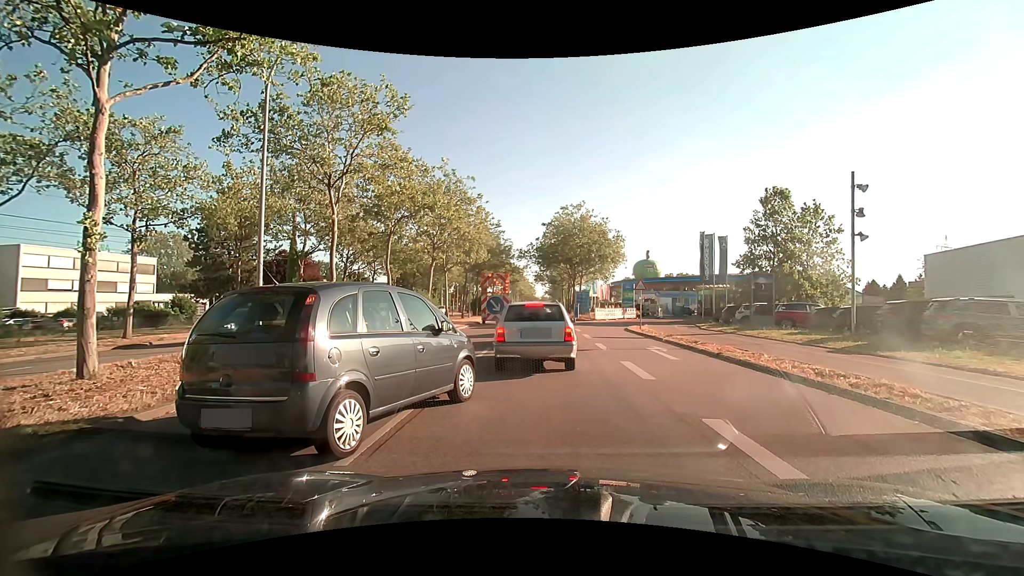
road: primary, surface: asphalt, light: Day
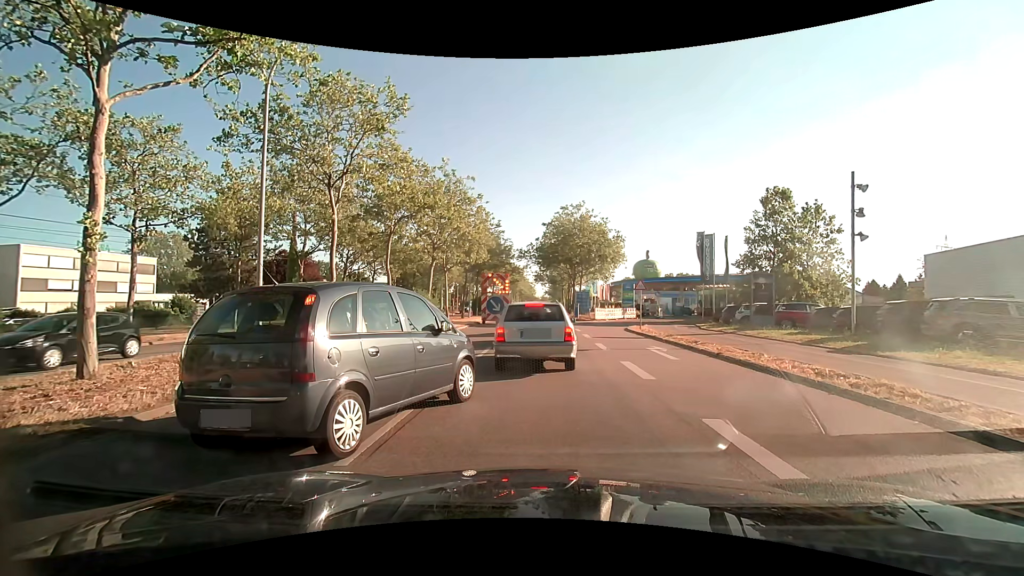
(0.0, 0.0) m; 0°
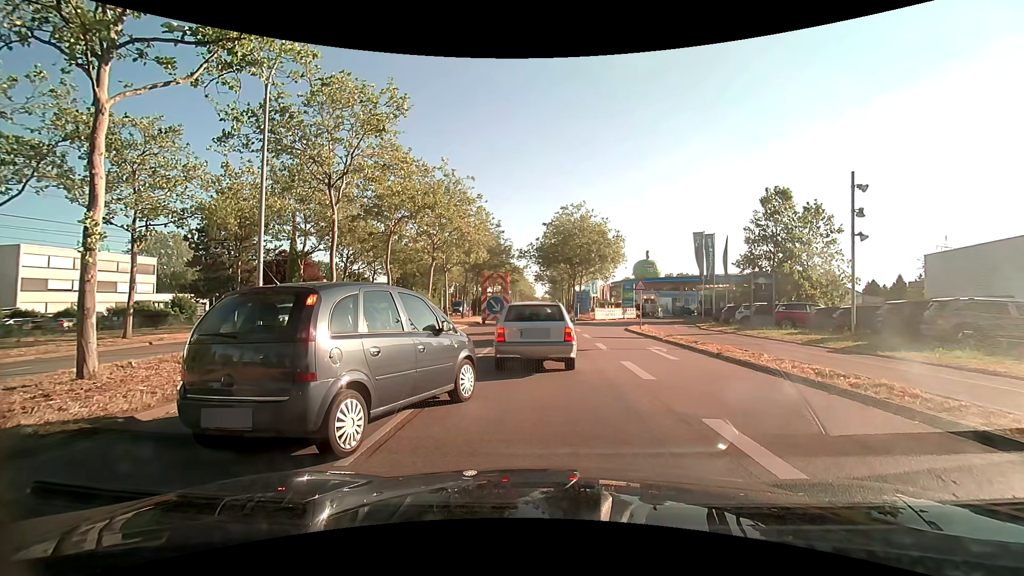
(0.0, 0.0) m; 0°
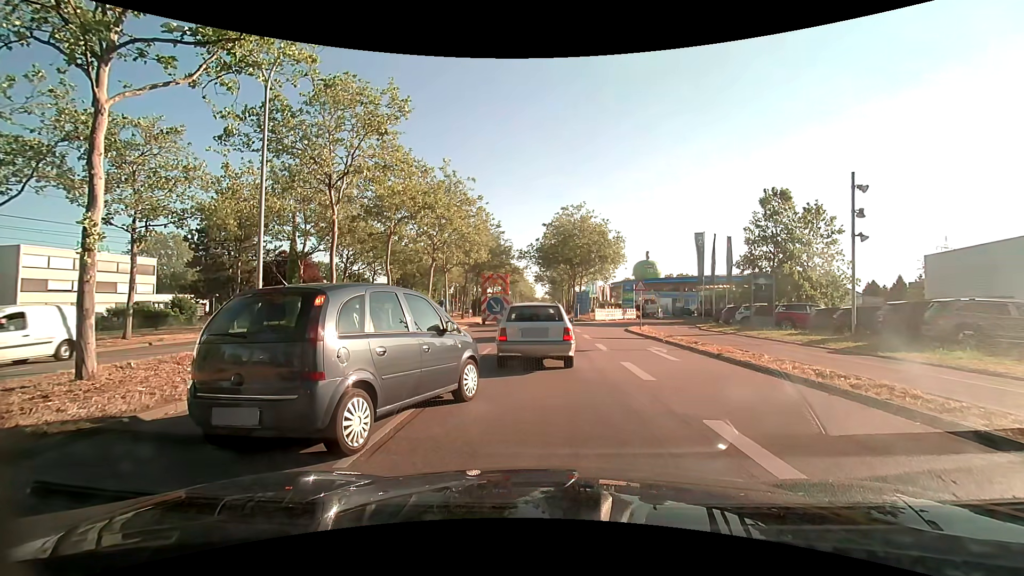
(0.0, 0.0) m; 0°
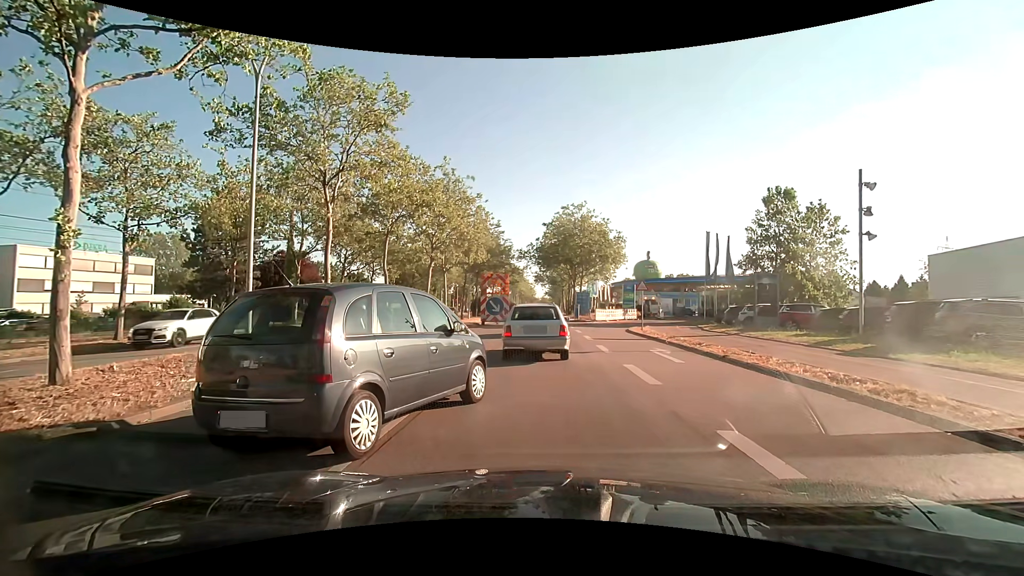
(0.0, +0.5) m; 0°
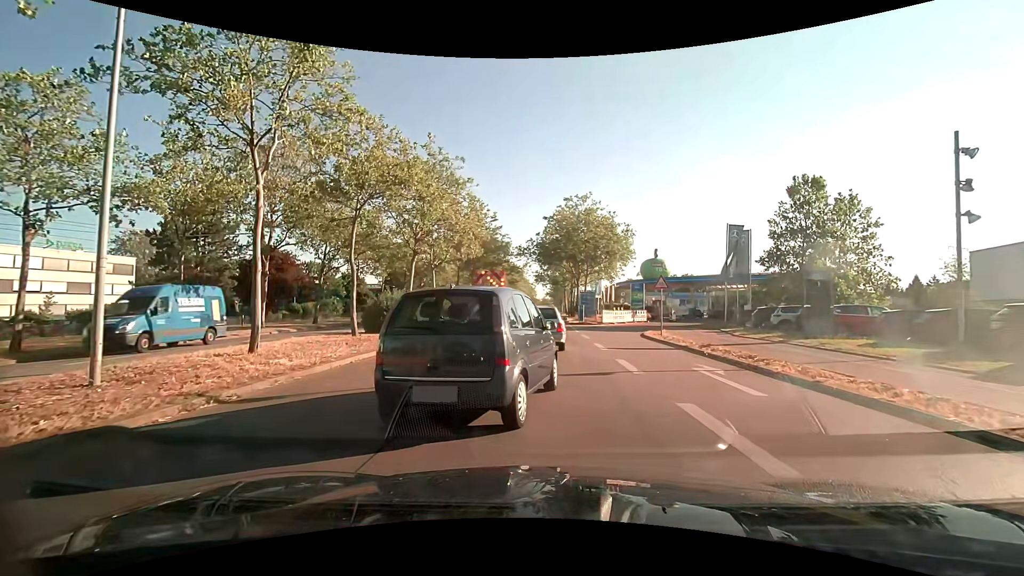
(-0.1, +4.9) m; -2°
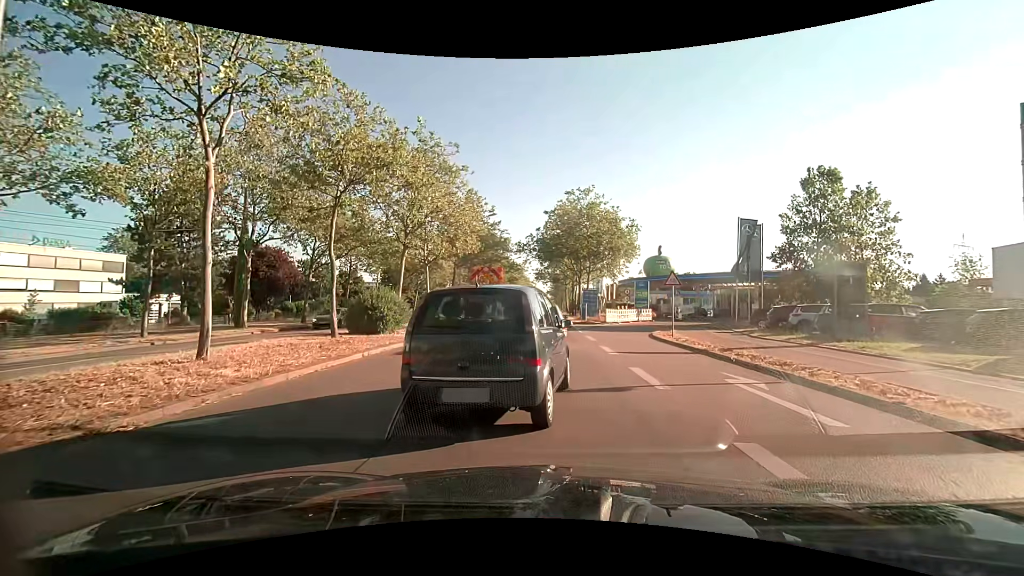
(0.0, +2.1) m; 0°
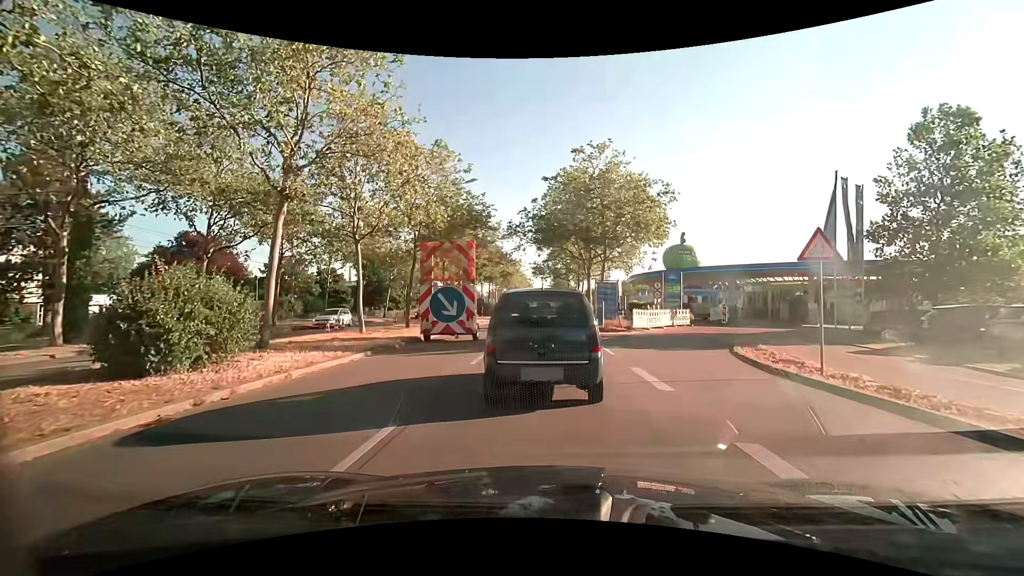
(+0.4, +12.6) m; +2°
